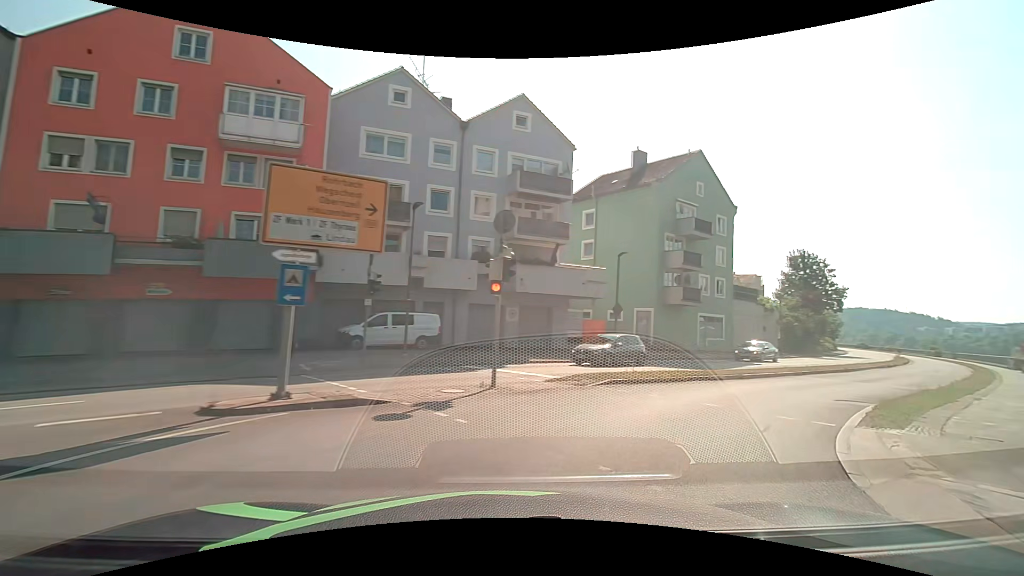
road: primary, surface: asphalt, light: Day
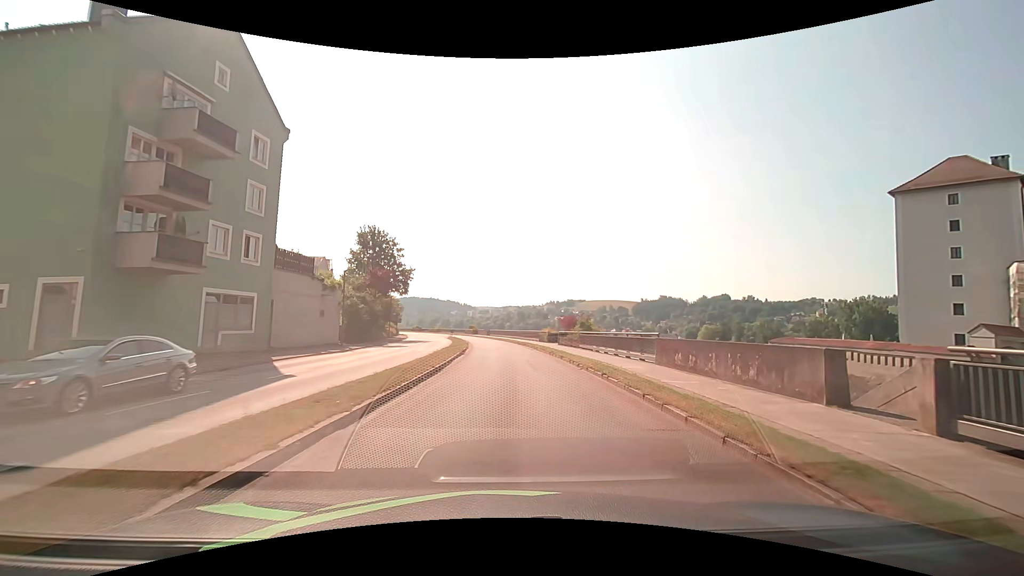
(+7.8, +15.3) m; +47°
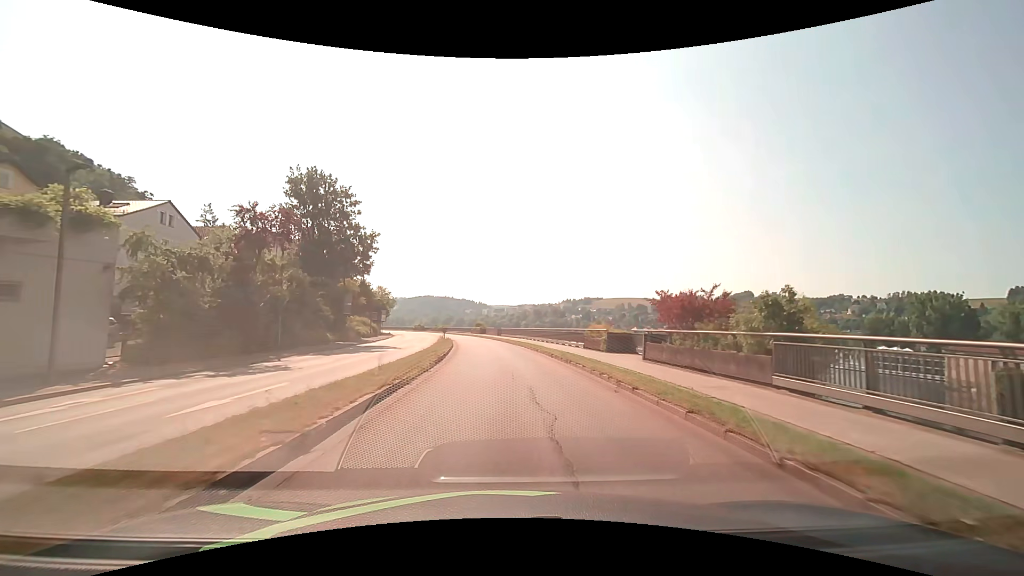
(0.0, +25.9) m; -2°
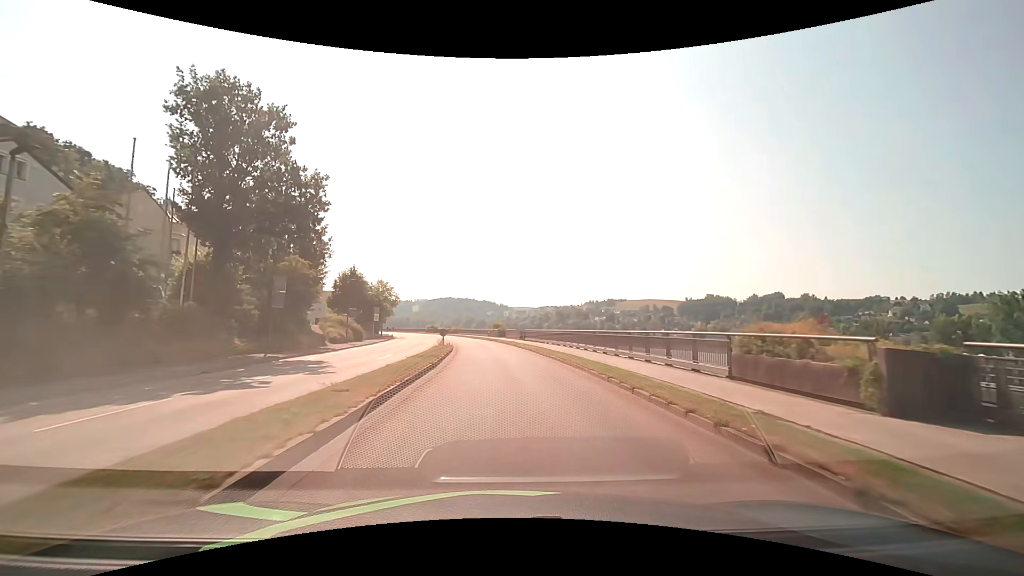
(-0.3, +18.3) m; -2°
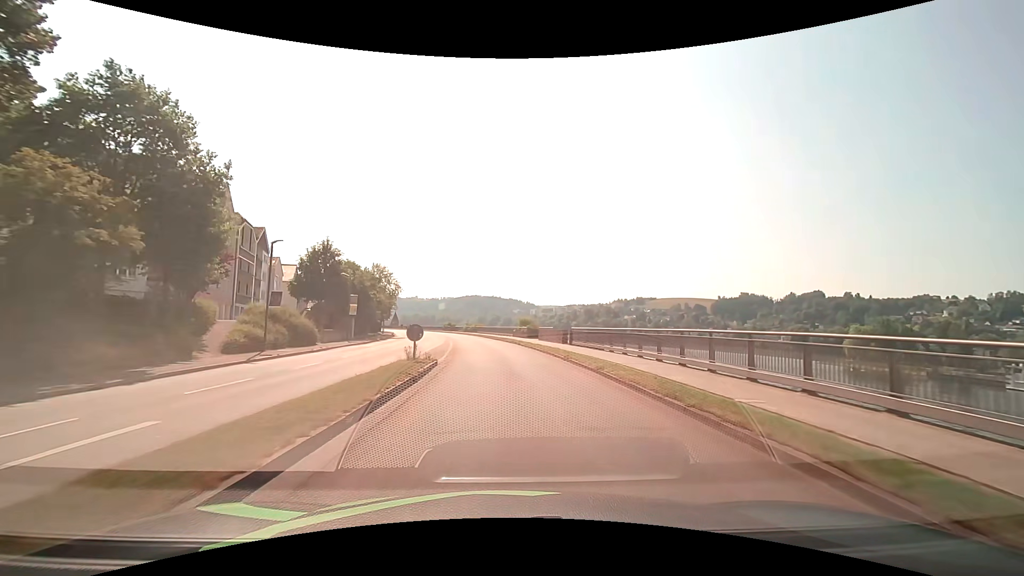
(-0.6, +21.0) m; -3°
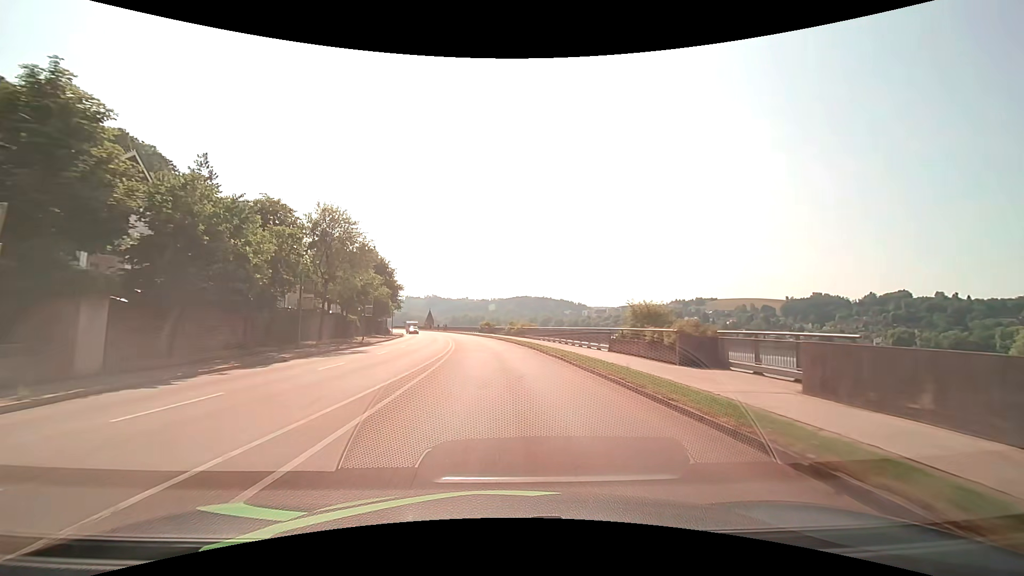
(-1.7, +36.6) m; -6°
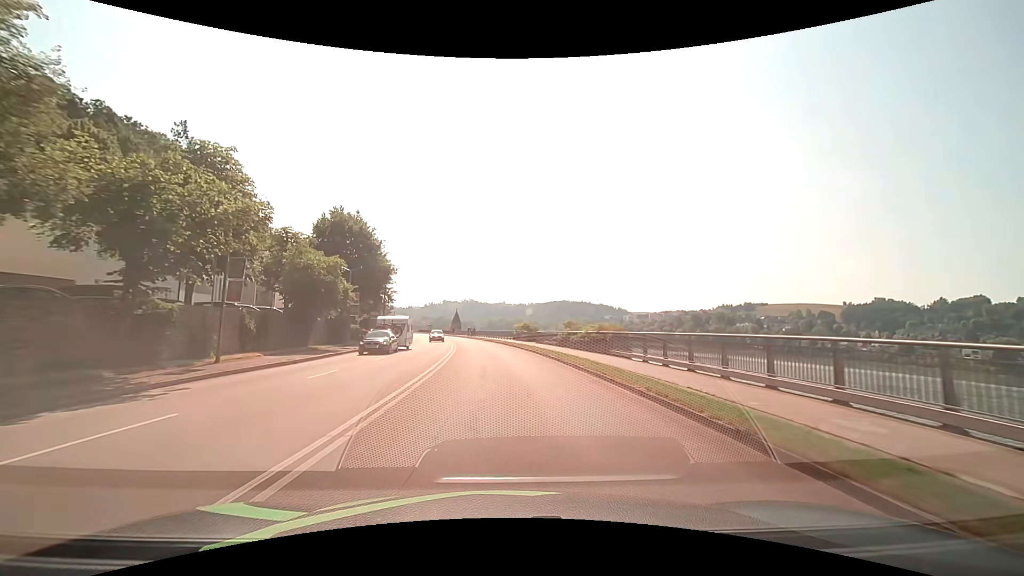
(-1.1, +30.0) m; -4°
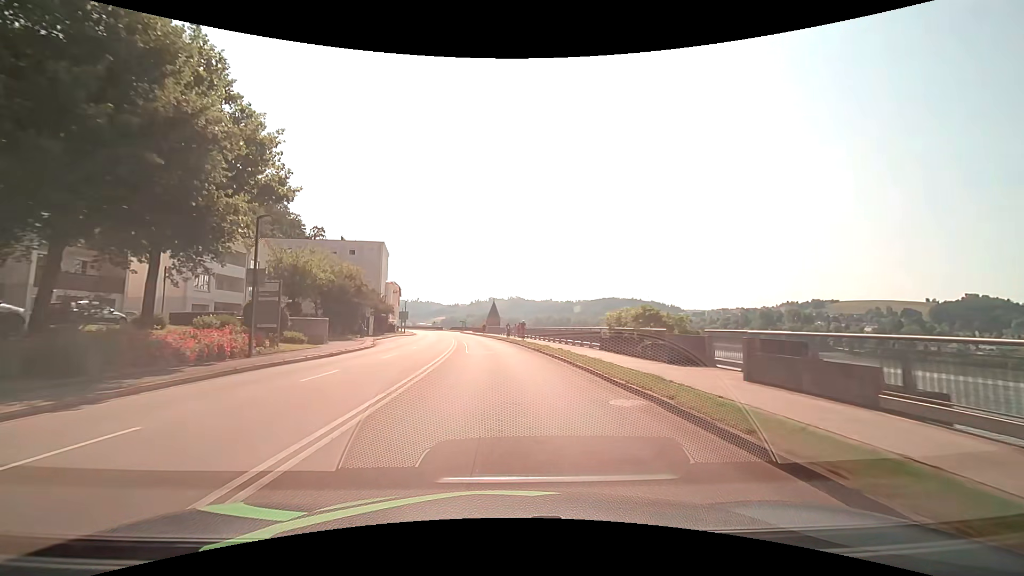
(-1.5, +37.9) m; -5°
(0, +10) (-1, +20) (-1, +30) (-2, +40) (-3, +50) (-5, +60) (-6, +70) (-8, +80) (-9, +89) (-11, +99) m
